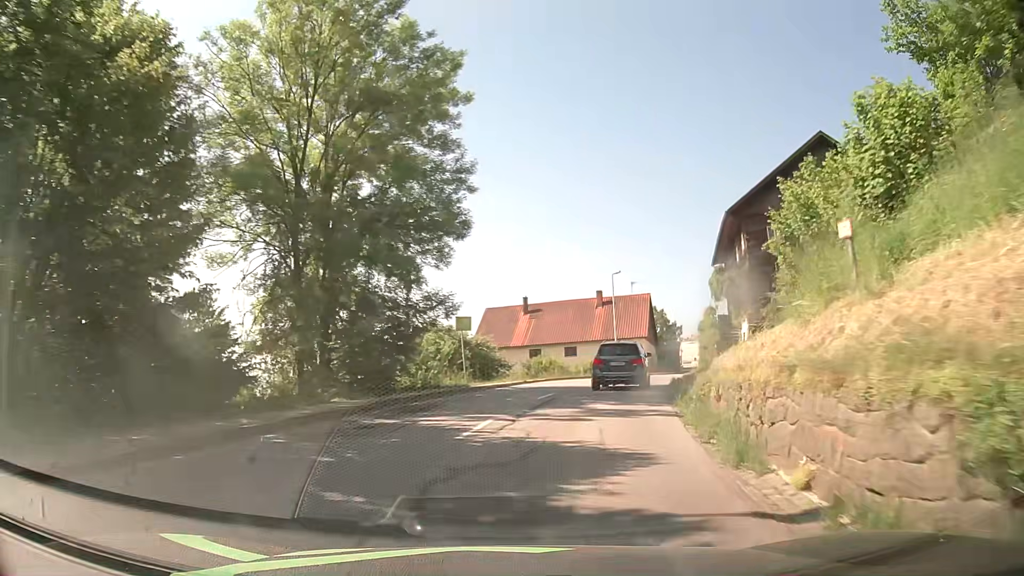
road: secondary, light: Day
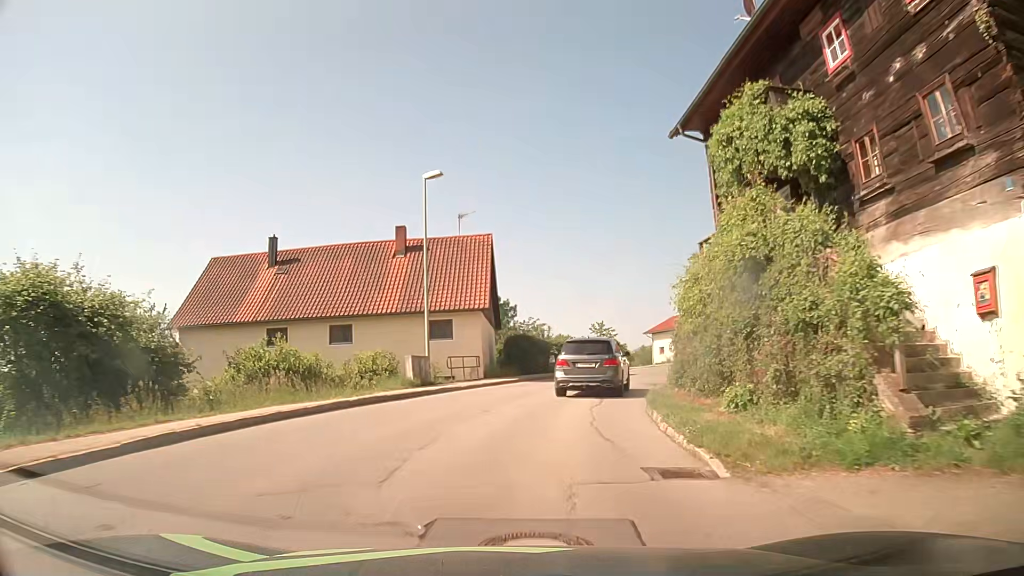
(+4.0, +27.4) m; +15°
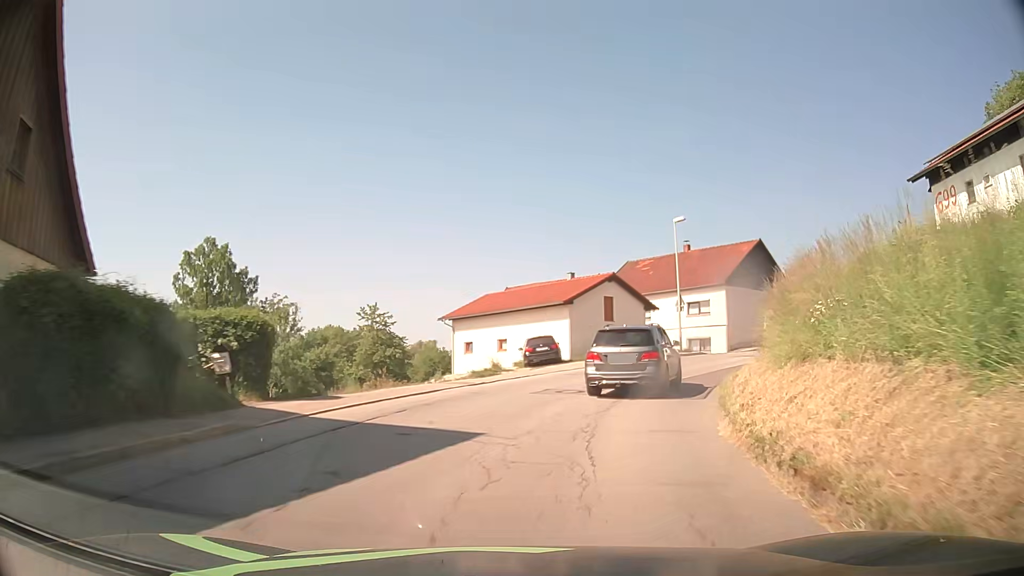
(+3.4, +25.8) m; +18°
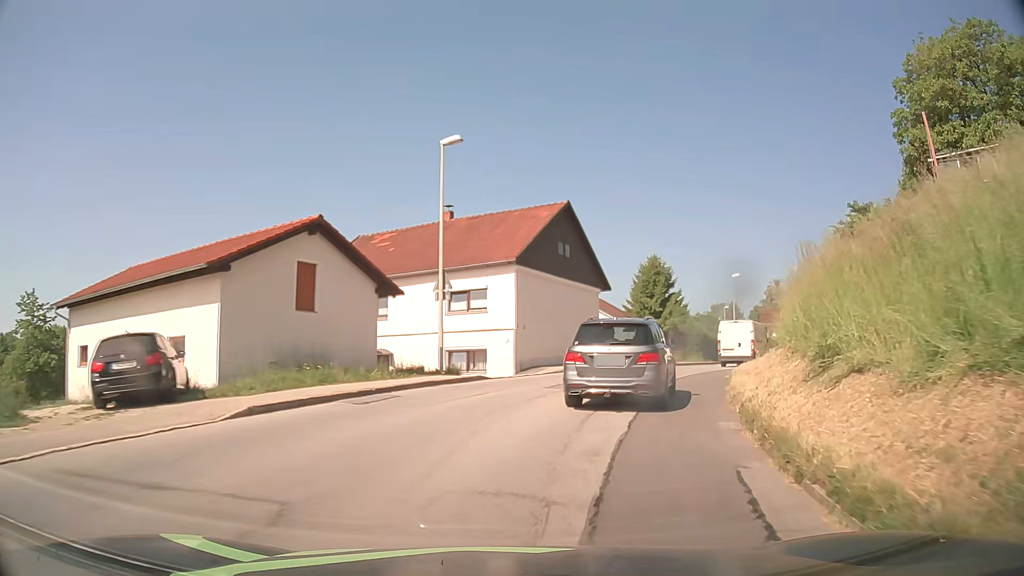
(+3.6, +18.2) m; +23°
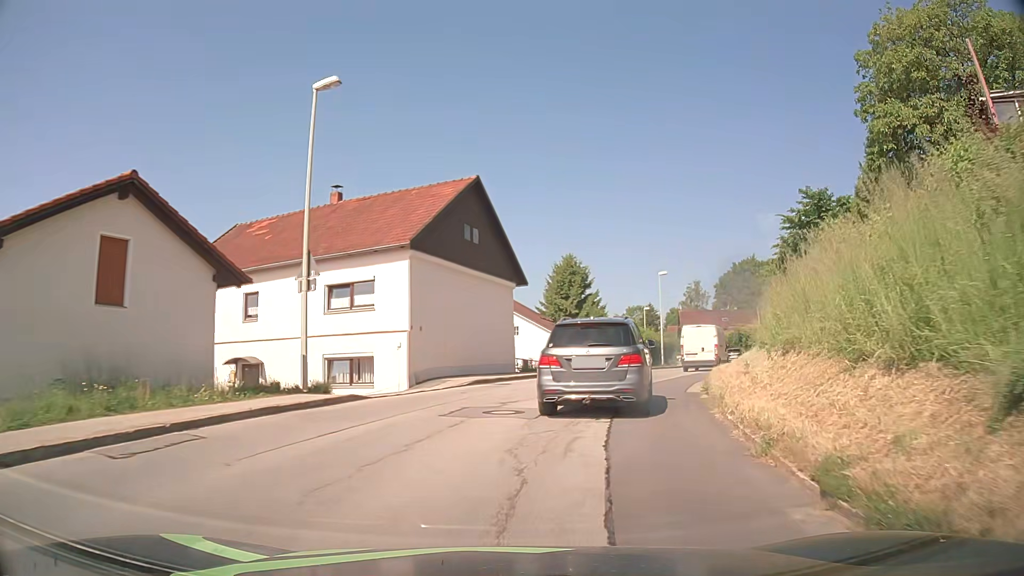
(+0.4, +5.9) m; +8°
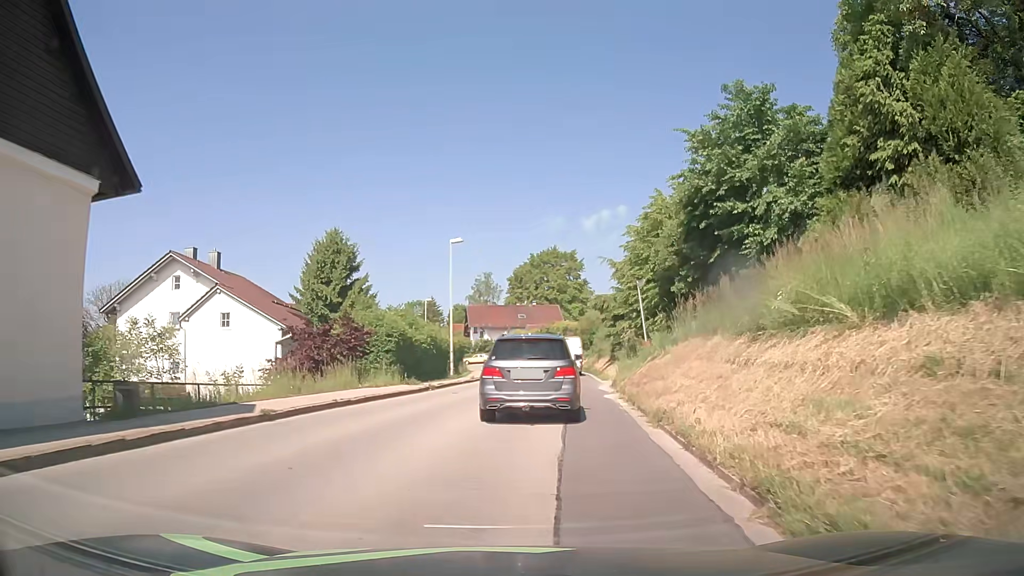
(+3.5, +19.4) m; +18°
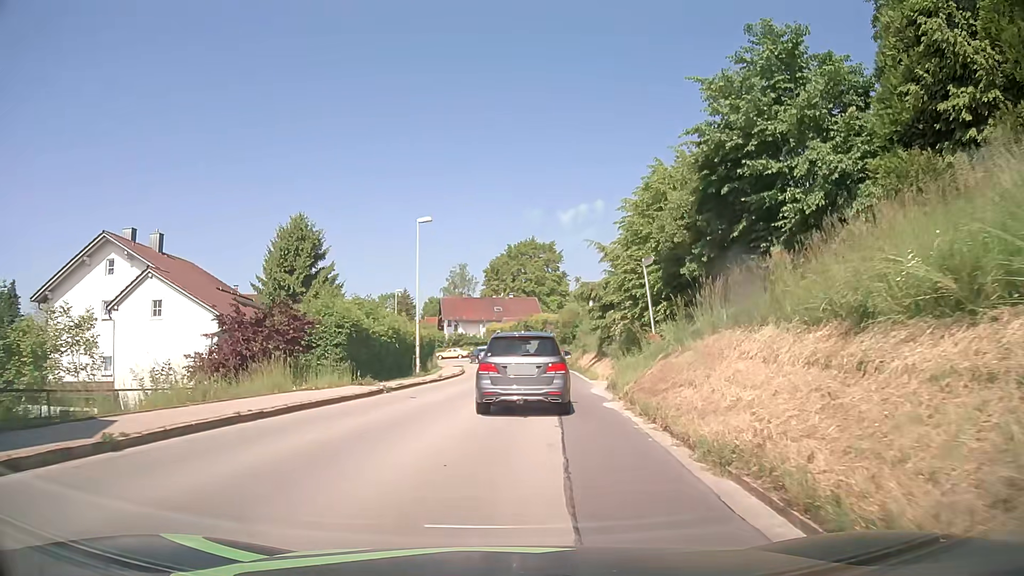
(+0.2, +5.0) m; +3°
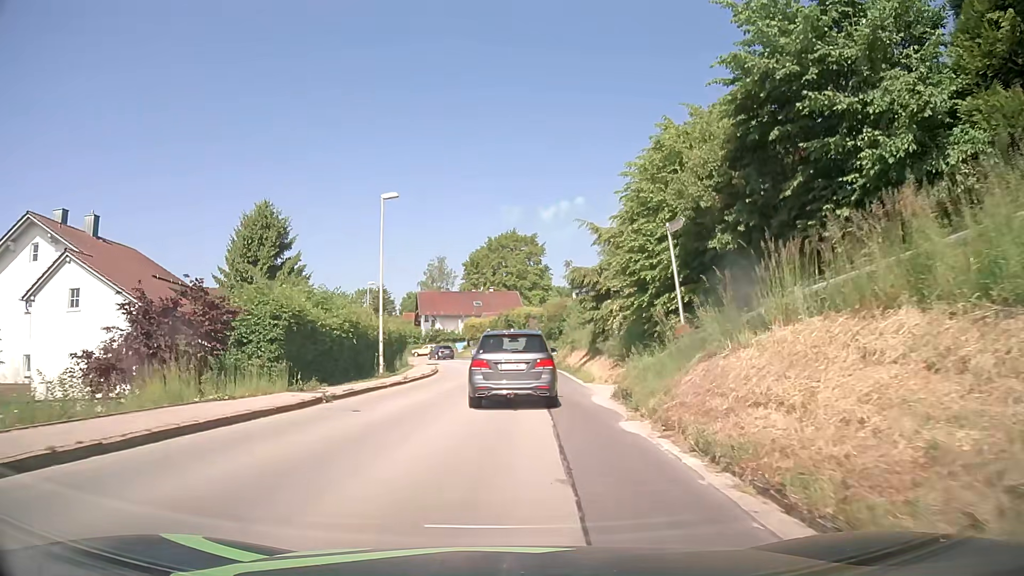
(+0.1, +5.2) m; +1°
(0, +10) (0, +20) (+1, +30) (+1, +40) (0, +50) (-2, +60) (-5, +69) (-9, +78) (-14, +87) (-19, +96) m
